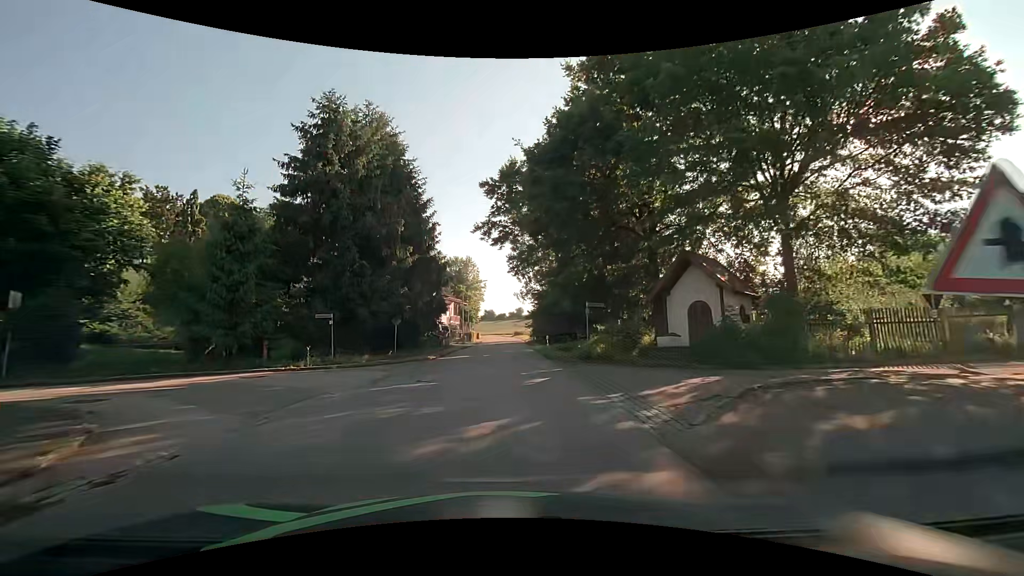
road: tertiary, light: Day
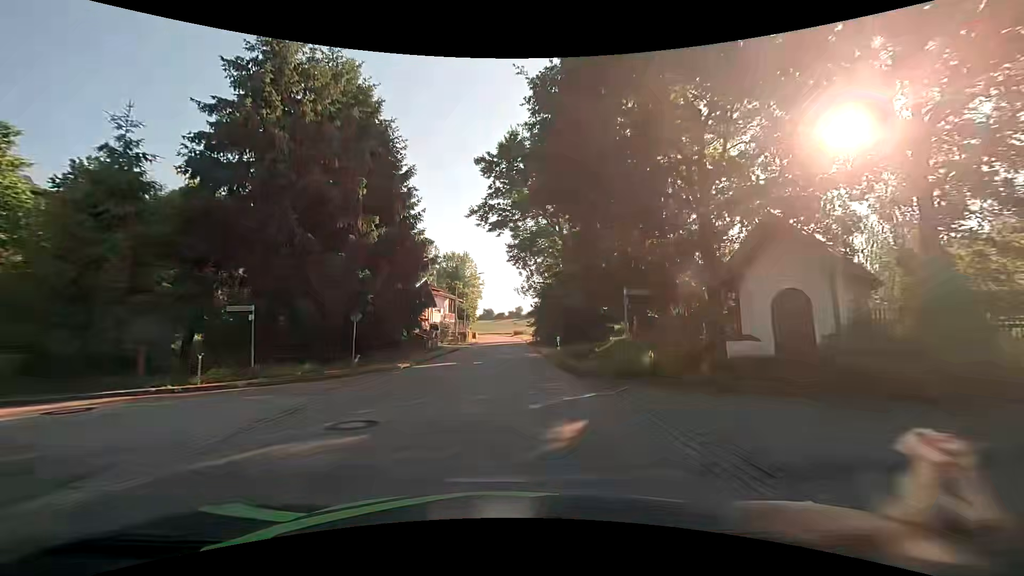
(0.0, +6.9) m; 0°
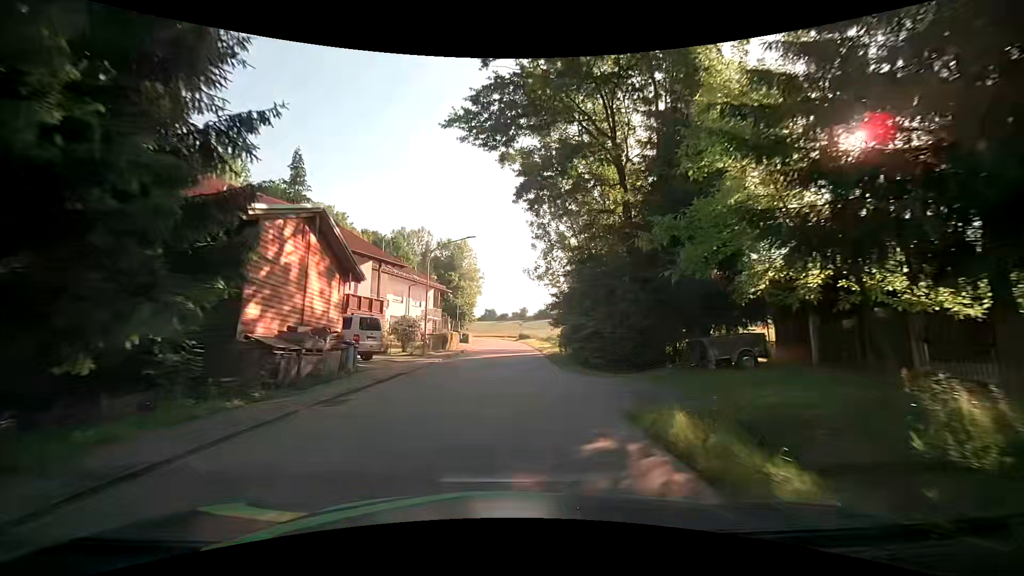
(0.0, +21.1) m; 0°
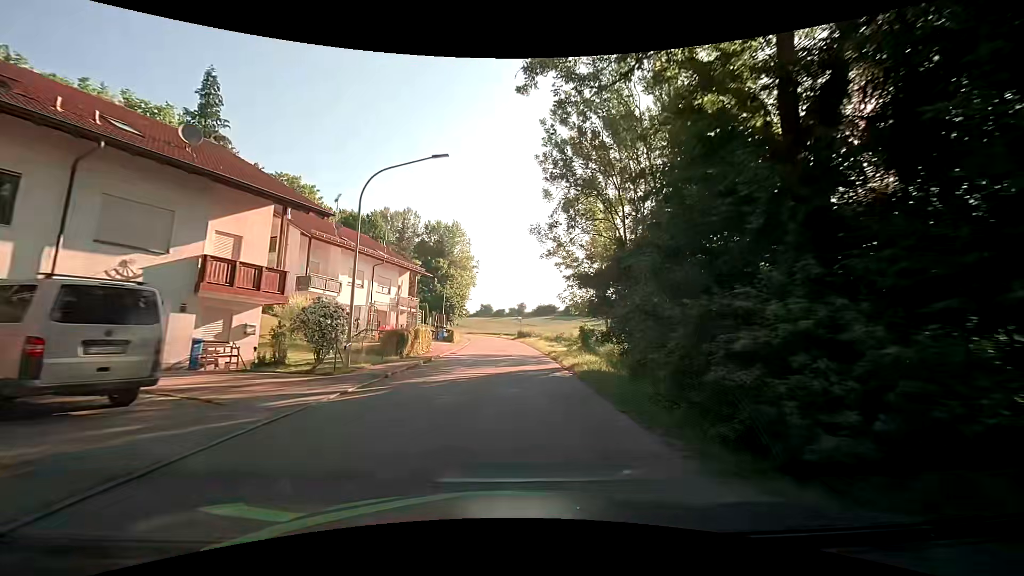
(+0.1, +14.3) m; 0°
